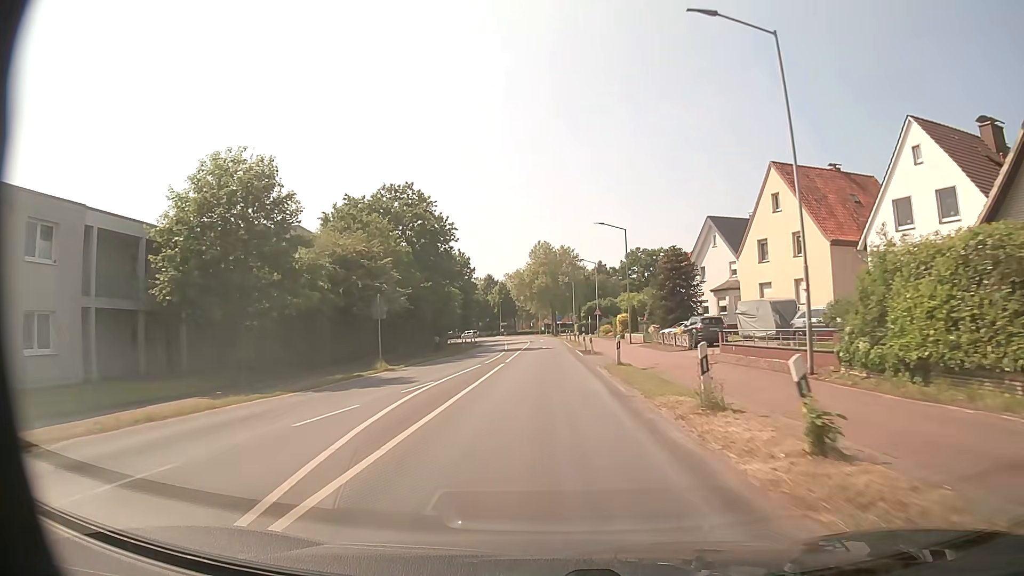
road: secondary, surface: asphalt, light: Day
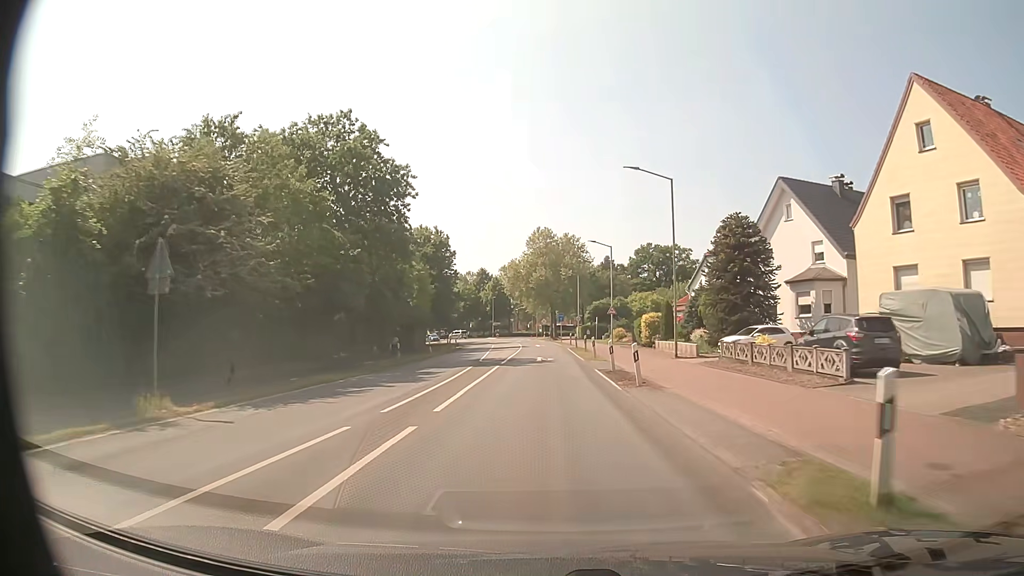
(-0.2, +18.7) m; -1°
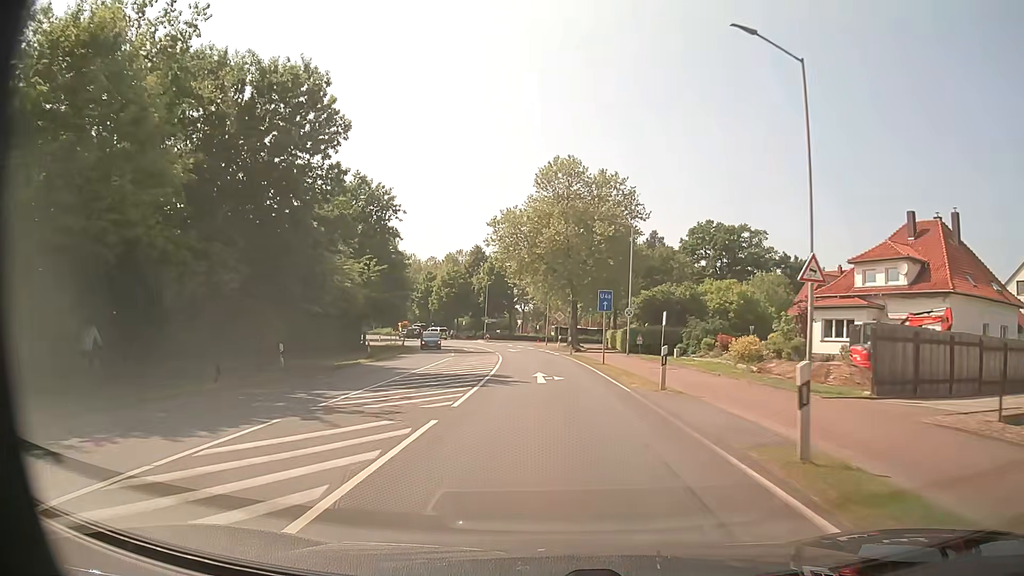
(-0.4, +44.5) m; -1°
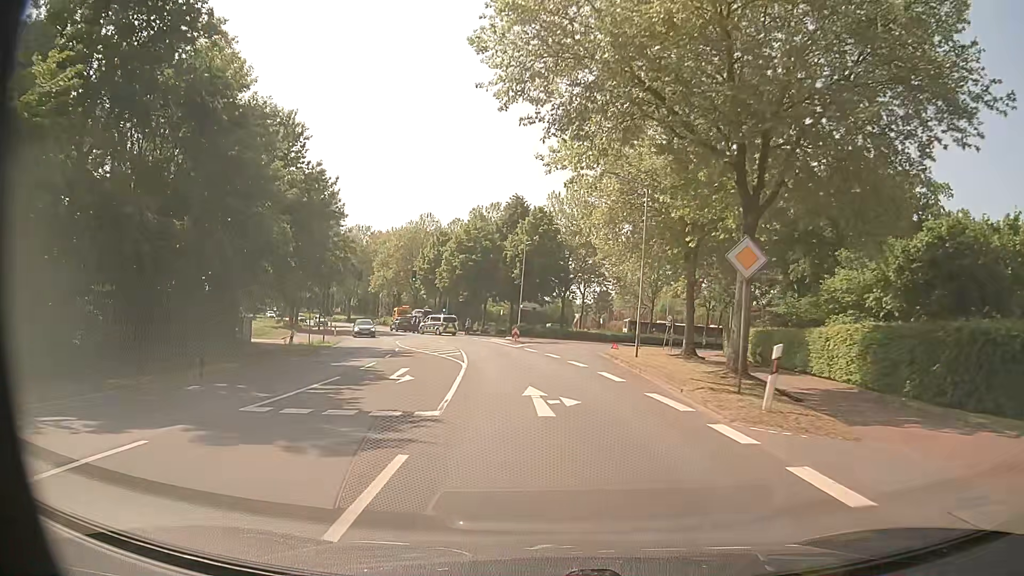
(-1.2, +41.6) m; -4°
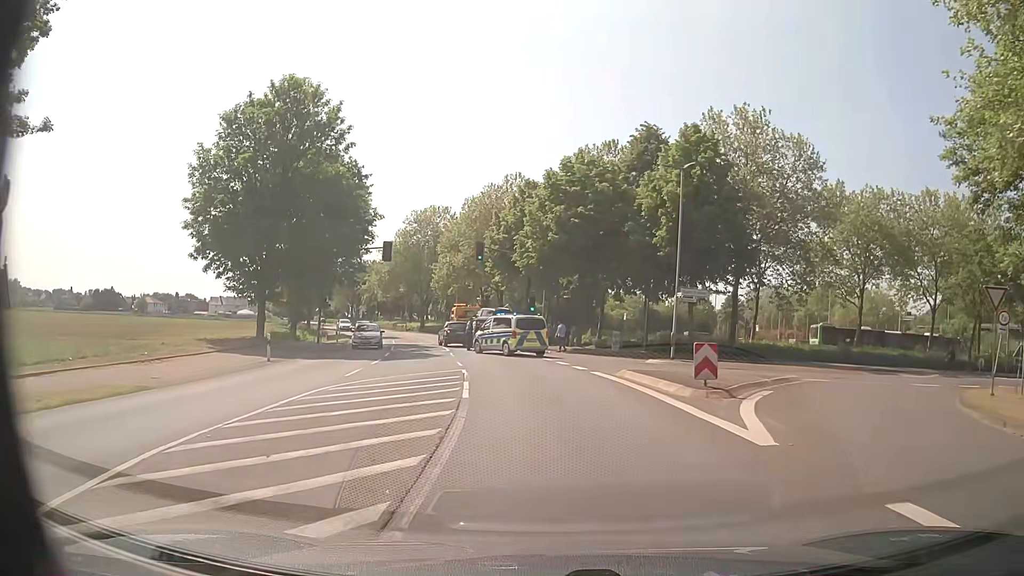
(-2.7, +31.9) m; -10°
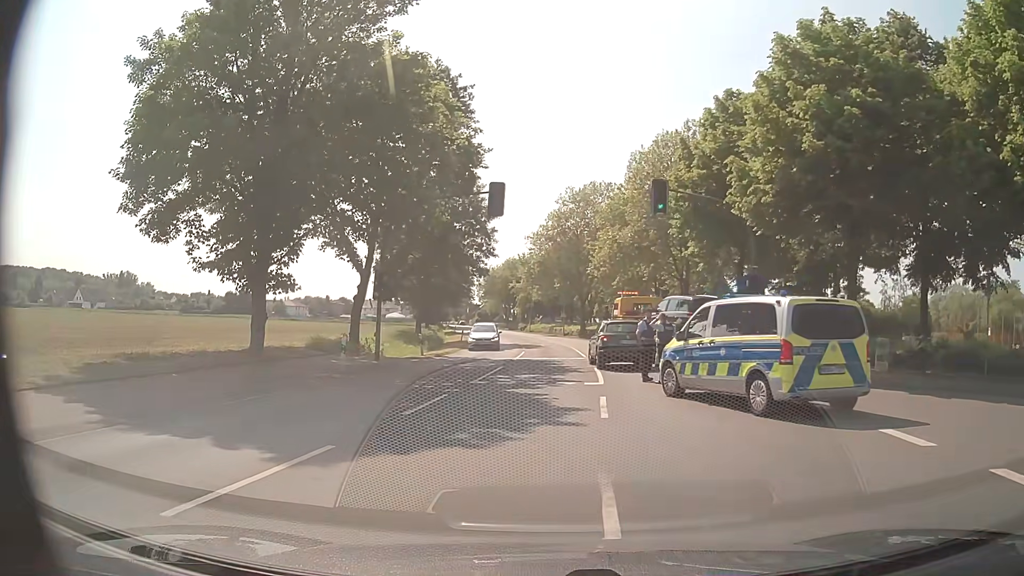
(-2.0, +19.7) m; -15°
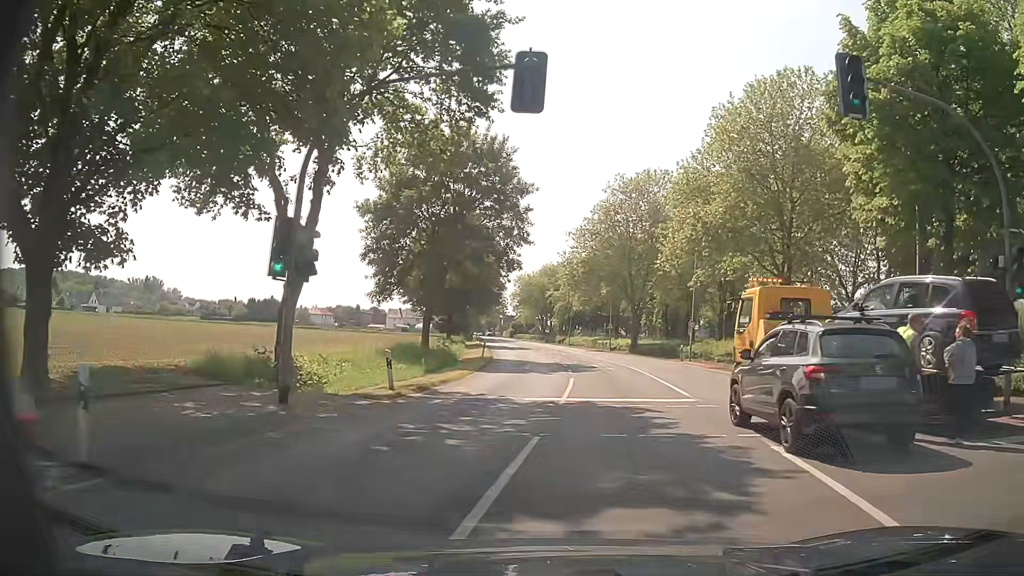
(-0.8, +14.2) m; -3°
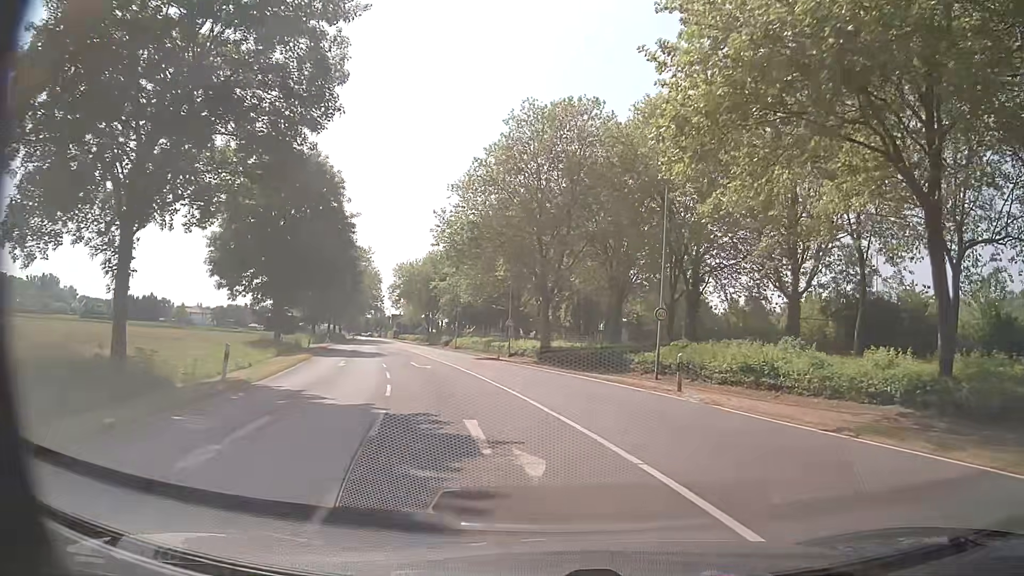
(+1.6, +23.9) m; +9°
(0, +10) (-1, +20) (-2, +30) (-4, +40) (-7, +49) (-9, +59) (-12, +69) (-15, +78) (-17, +88) (-20, +97) m
